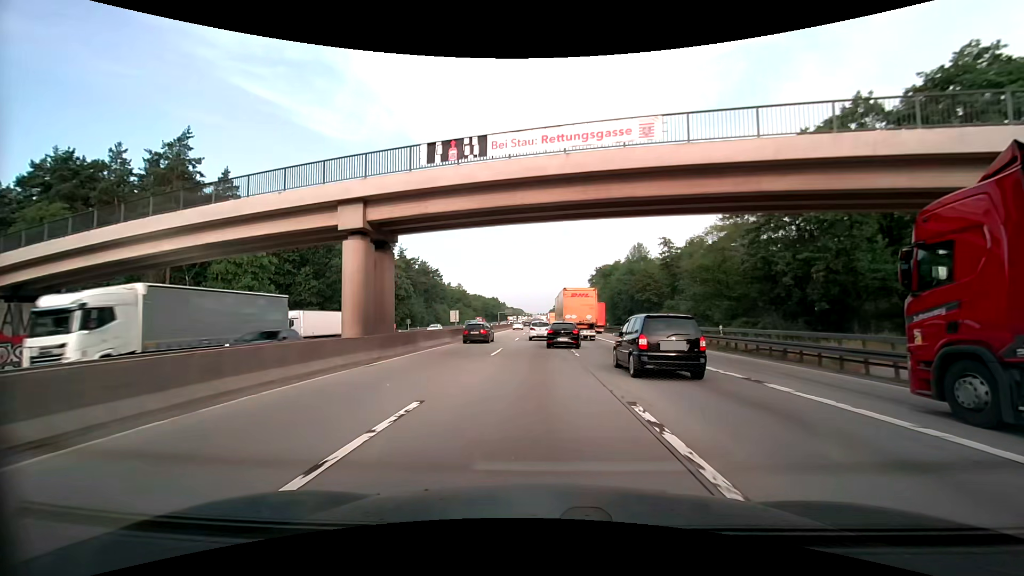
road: motorway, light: Day
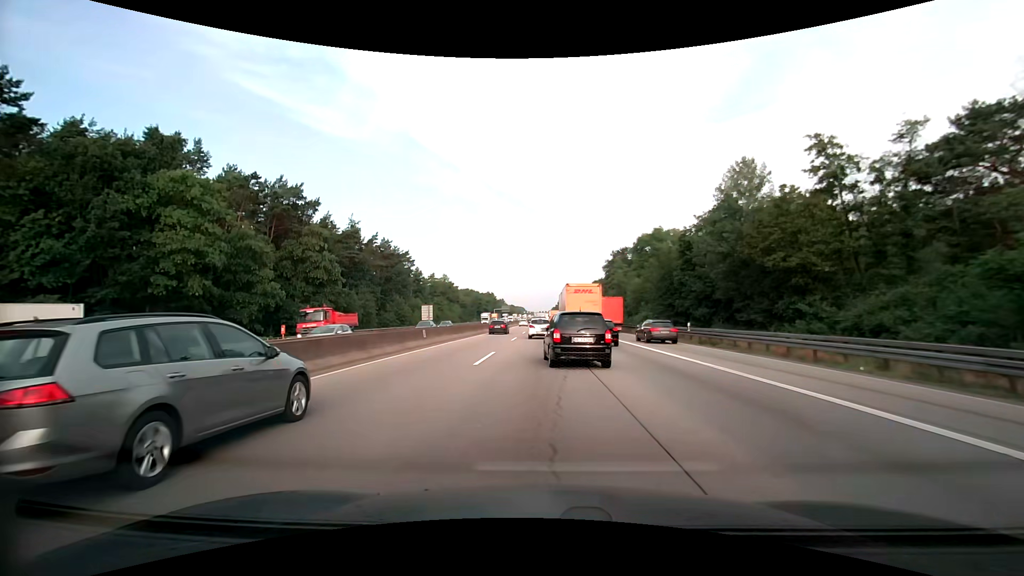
(0.0, +41.8) m; 0°
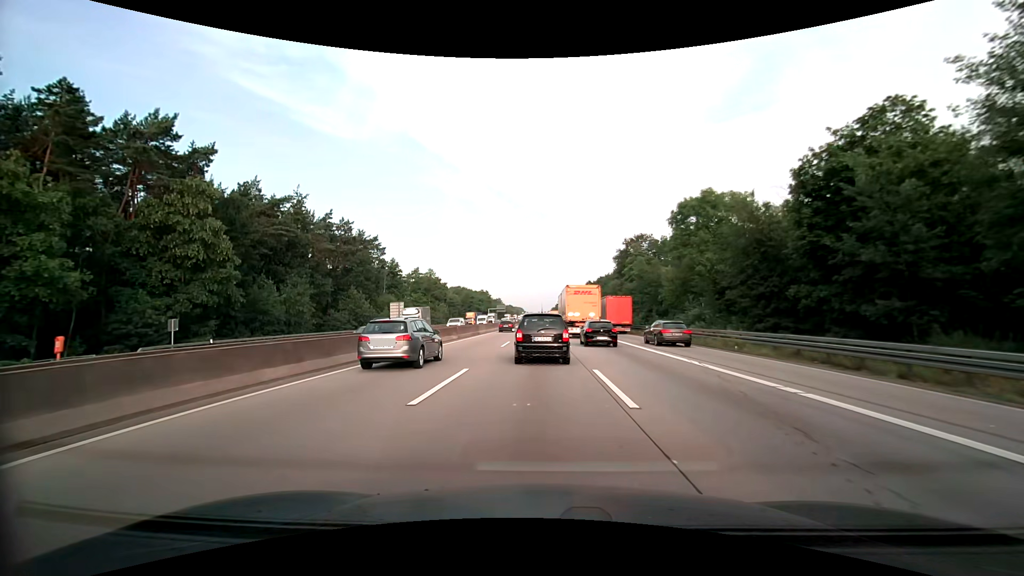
(+0.1, +25.0) m; 0°
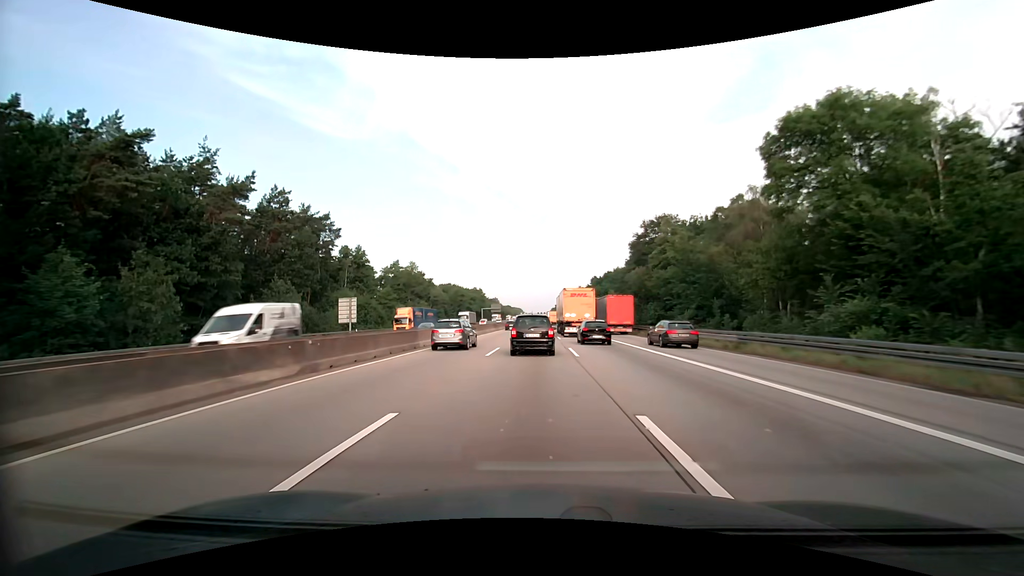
(0.0, +24.8) m; 0°
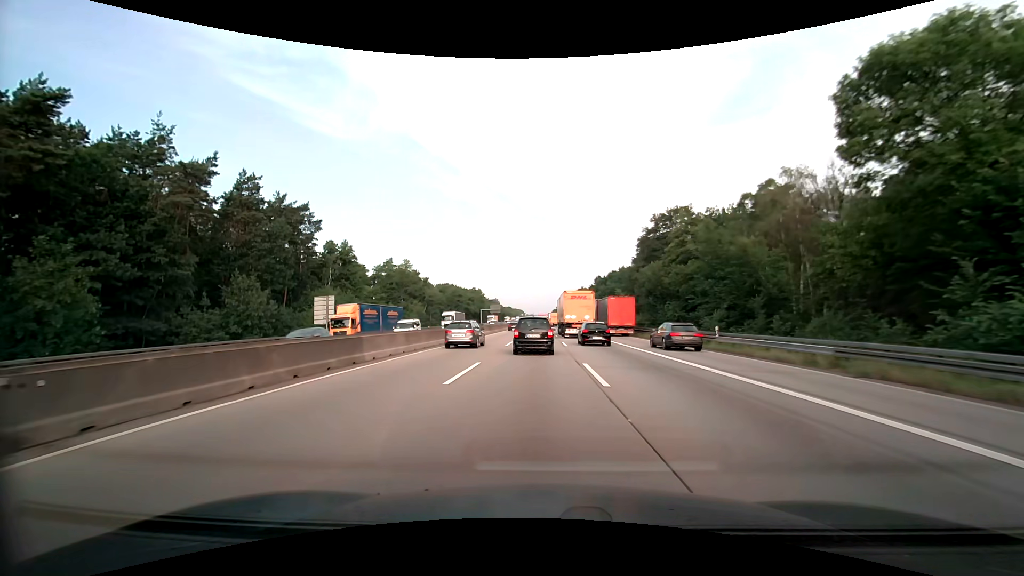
(0.0, +8.4) m; 0°
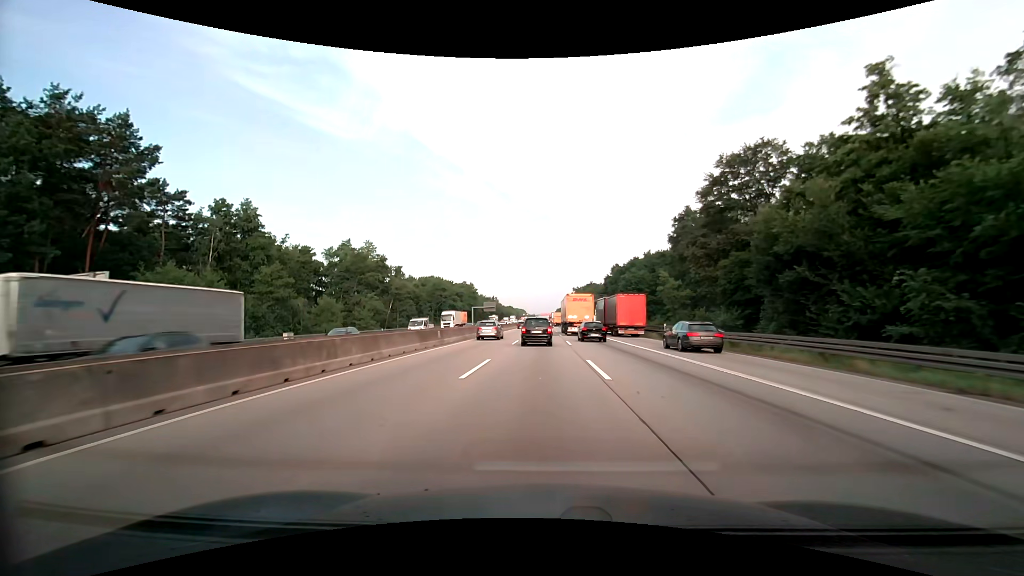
(+0.1, +35.4) m; 0°
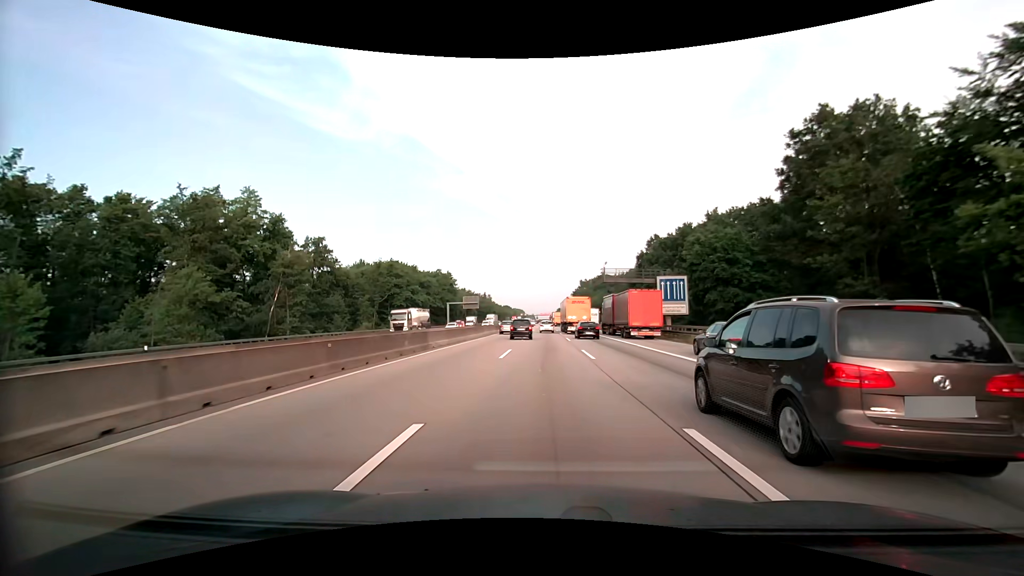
(-0.1, +47.7) m; 0°
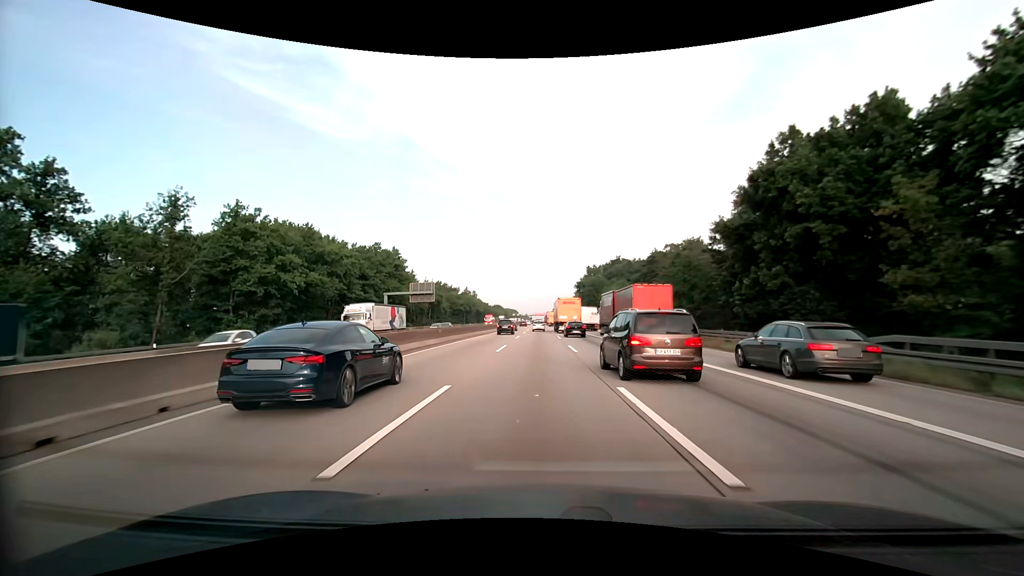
(+0.4, +50.8) m; +1°
(0, +10) (0, +20) (0, +30) (0, +40) (0, +50) (0, +60) (0, +70) (0, +80) (0, +90) (-1, +100) m
